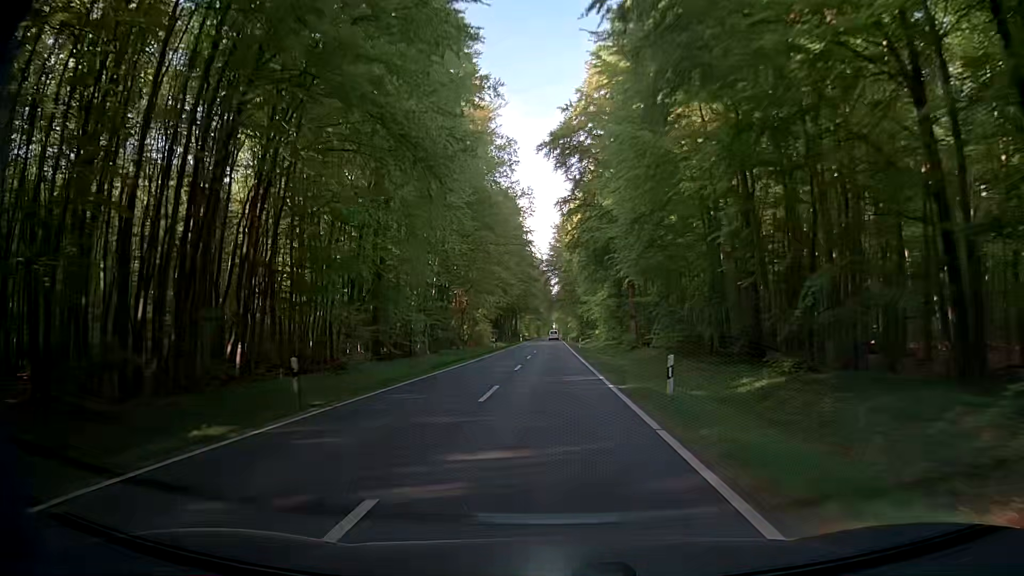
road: secondary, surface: asphalt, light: Day
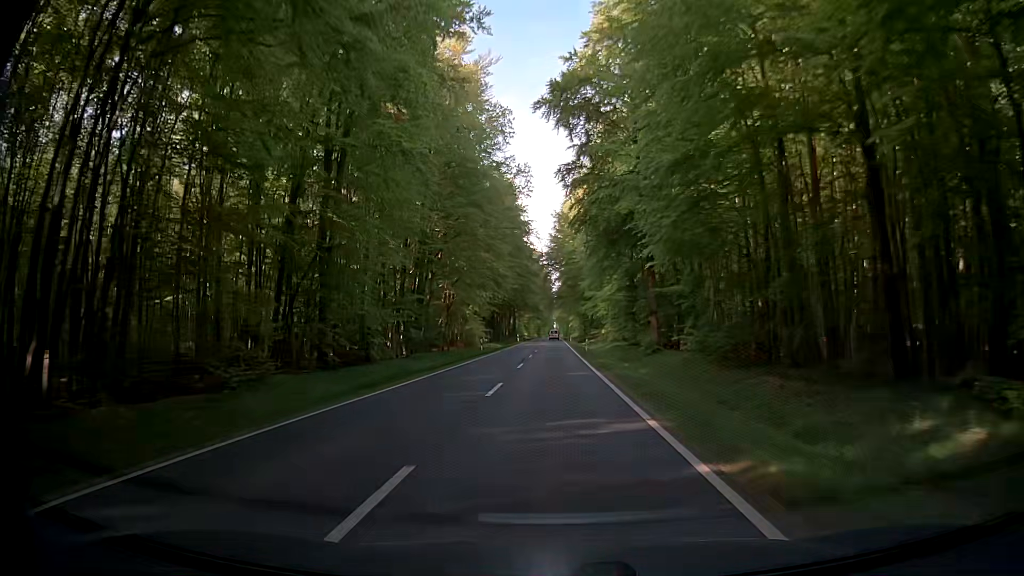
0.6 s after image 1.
(-0.1, +10.8) m; 0°
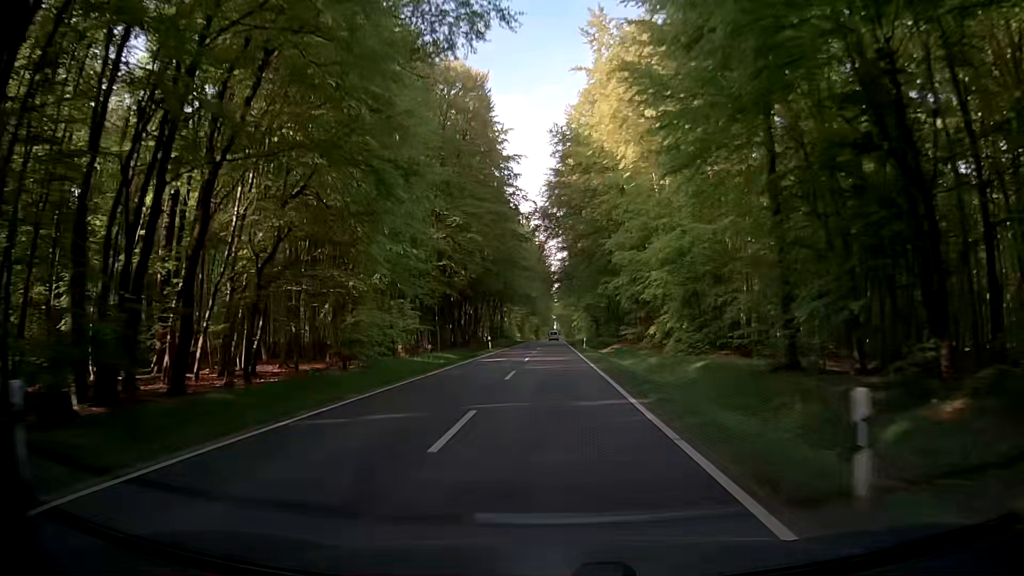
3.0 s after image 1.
(+0.1, +43.1) m; -1°
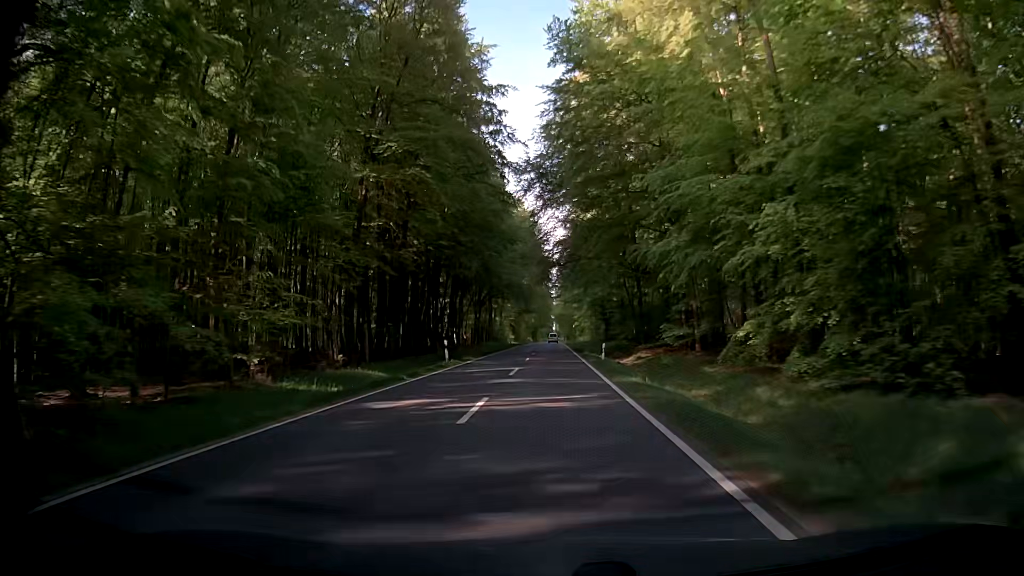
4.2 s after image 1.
(+0.4, +21.5) m; +1°
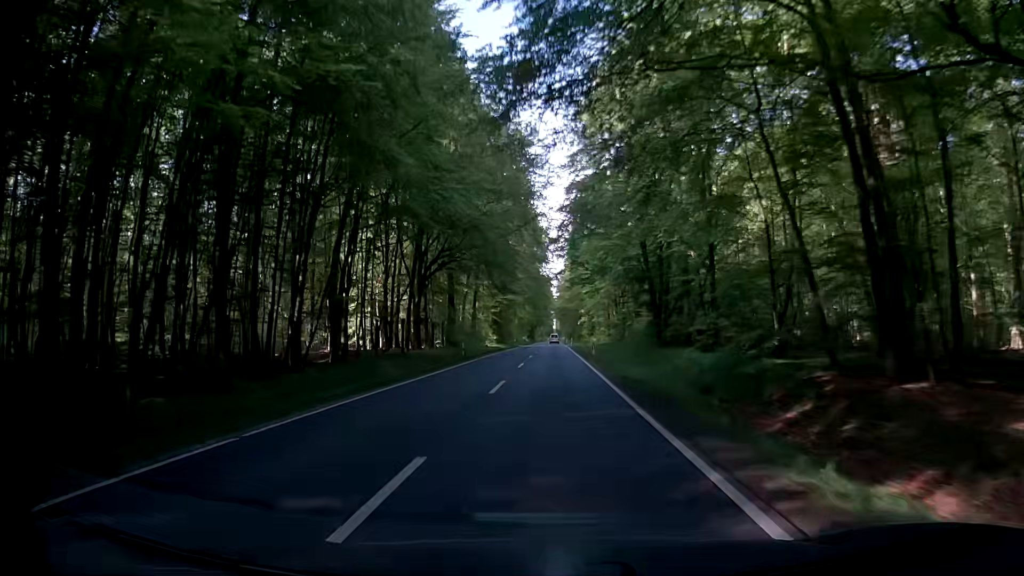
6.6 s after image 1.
(+0.6, +42.9) m; +1°
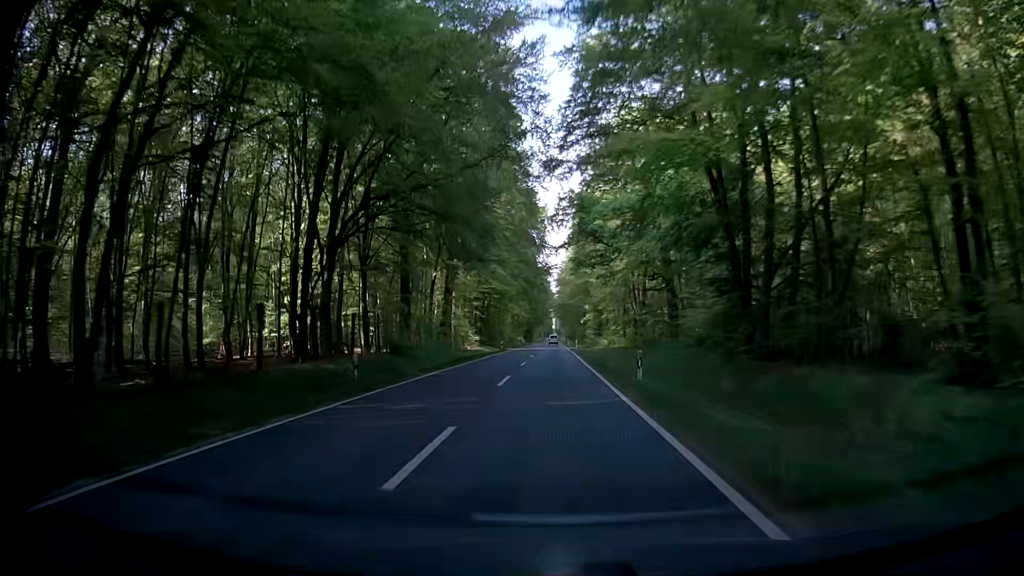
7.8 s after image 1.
(-0.2, +21.5) m; -1°
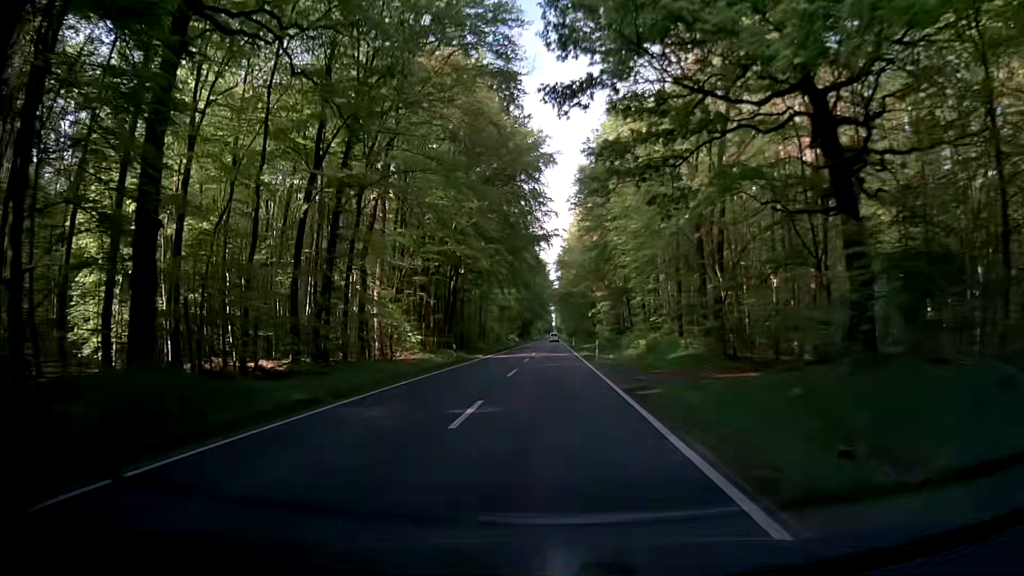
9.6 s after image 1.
(+0.3, +32.3) m; +1°
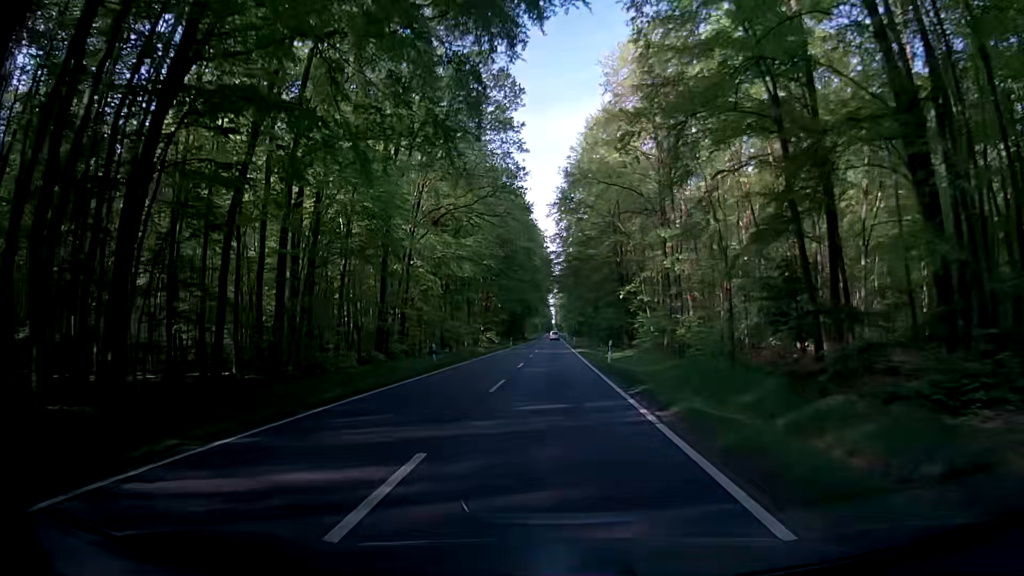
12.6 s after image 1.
(-0.1, +54.1) m; -1°
(0, +10) (0, +20) (0, +30) (+1, +40) (+1, +50) (+1, +60) (+1, +70) (+1, +80) (+2, +90) (+2, +100) m
